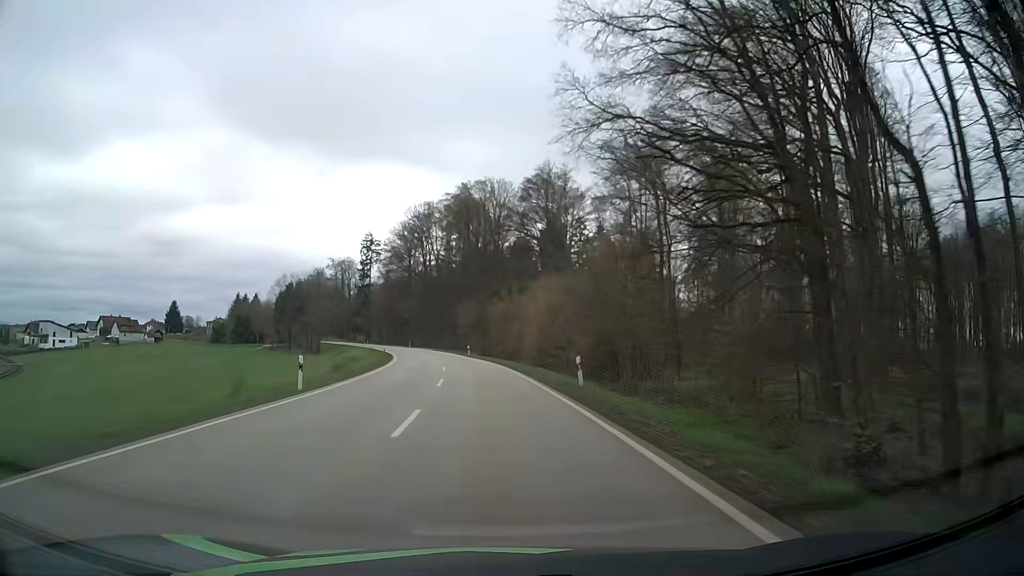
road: secondary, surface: asphalt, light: Day
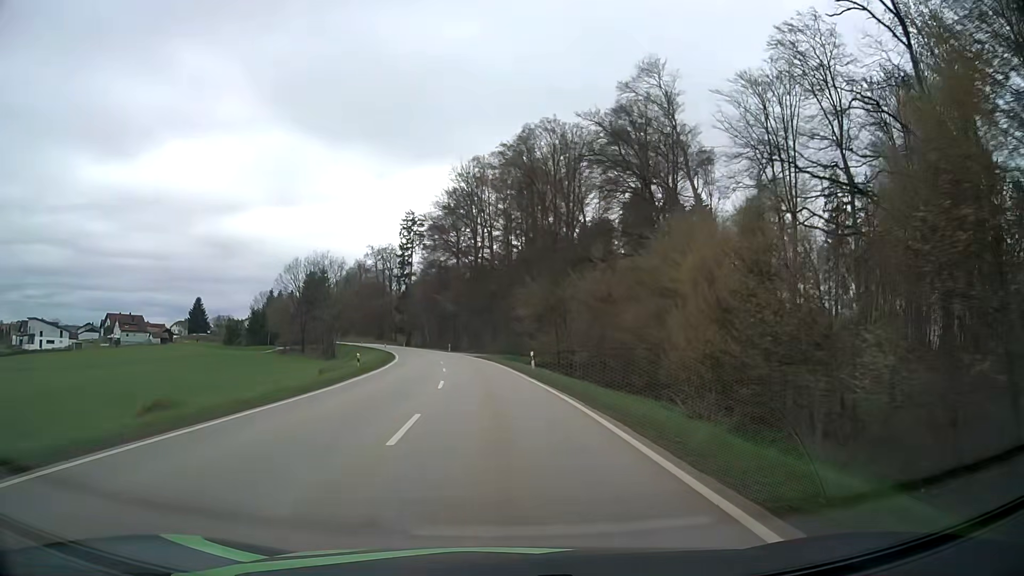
(-2.0, +36.8) m; -6°
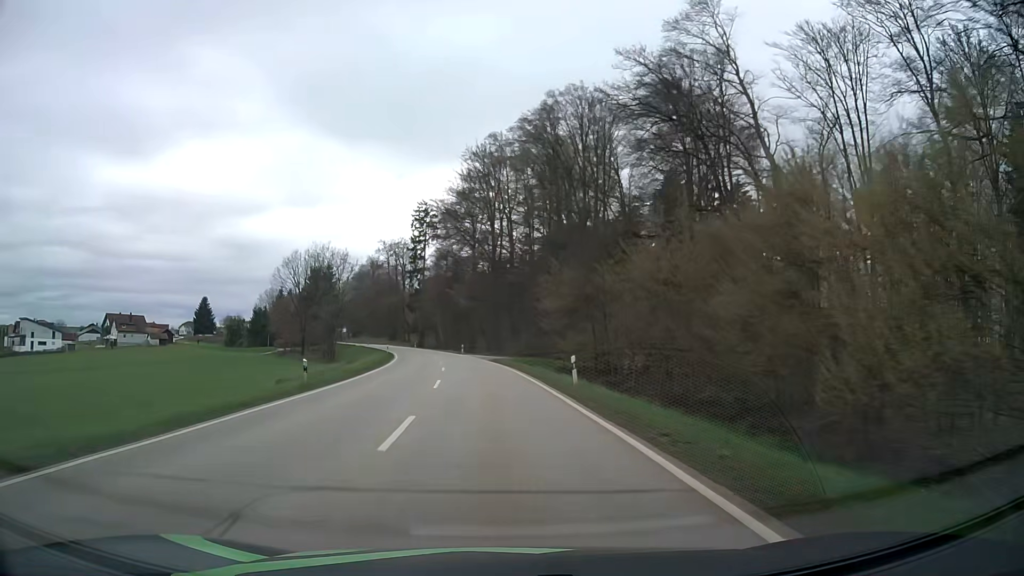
(-0.2, +12.4) m; -2°
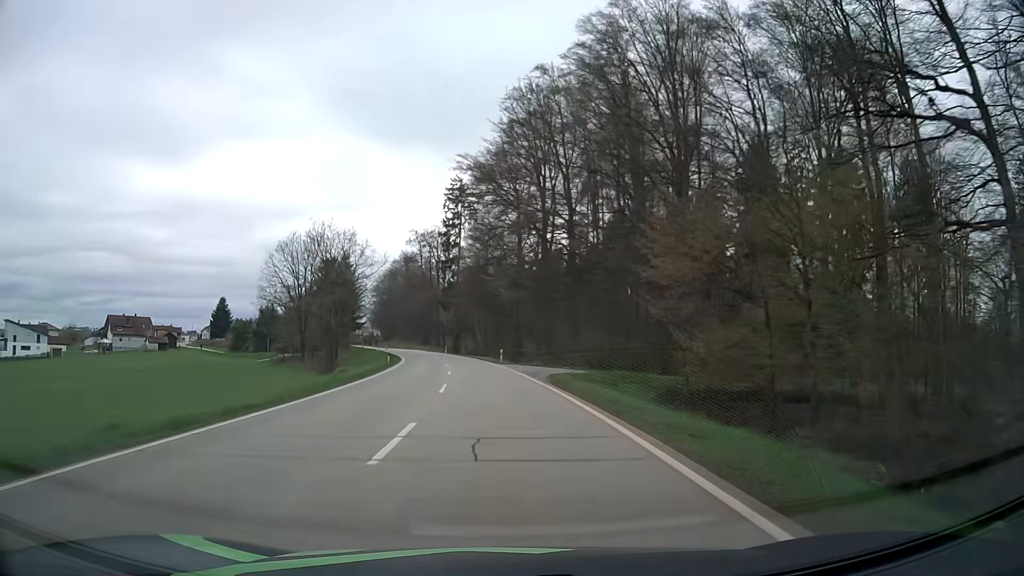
(-0.9, +25.1) m; -4°
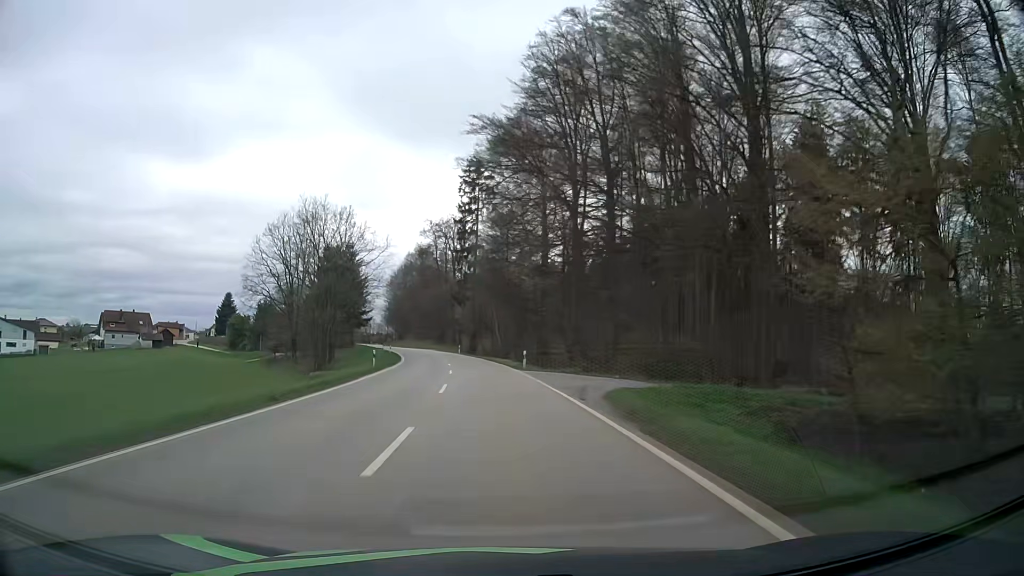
(-0.2, +12.6) m; -2°
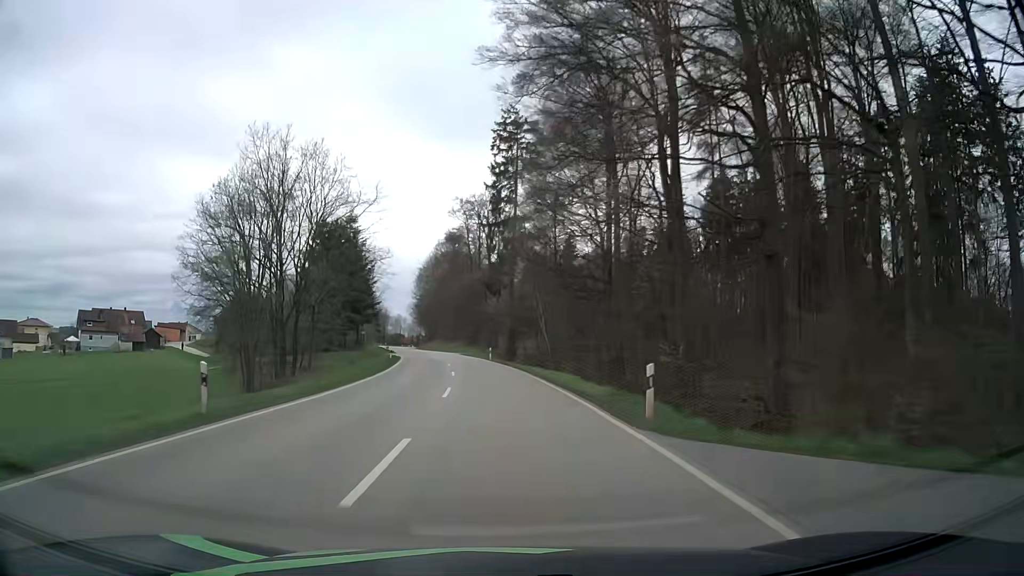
(-0.8, +25.5) m; -3°
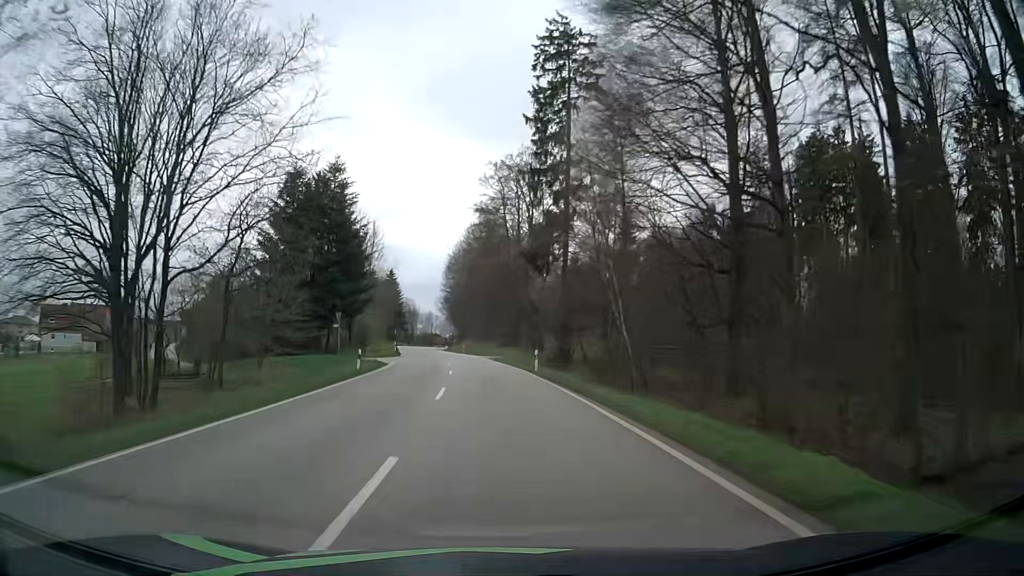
(-0.8, +25.7) m; -4°
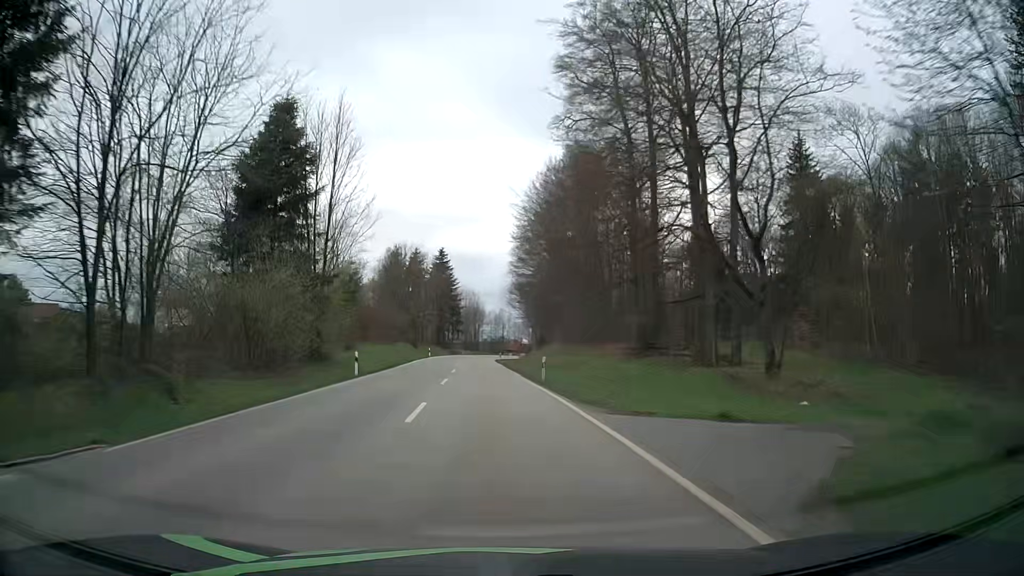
(-2.8, +52.0) m; -7°
(0, +10) (-1, +20) (-1, +30) (-2, +40) (-2, +50) (-3, +60) (-3, +70) (-4, +80) (-4, +90) (-4, +100) m
